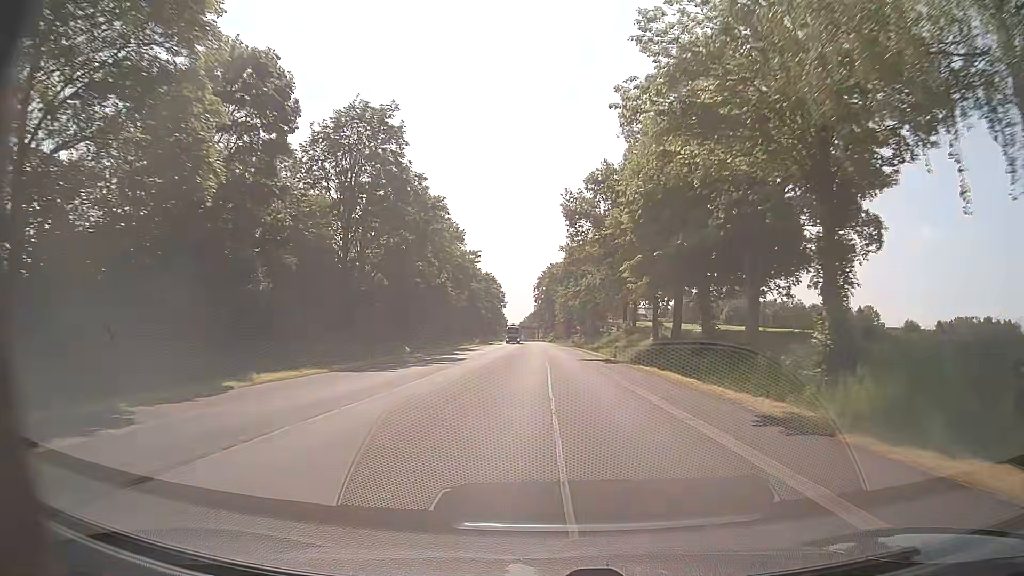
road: primary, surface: asphalt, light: Day
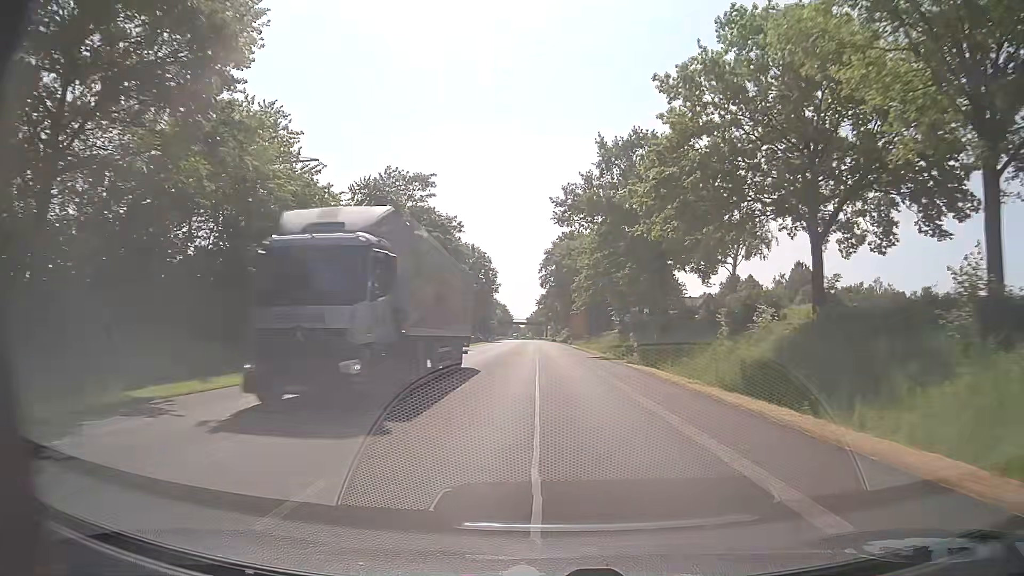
(-0.3, +56.6) m; 0°
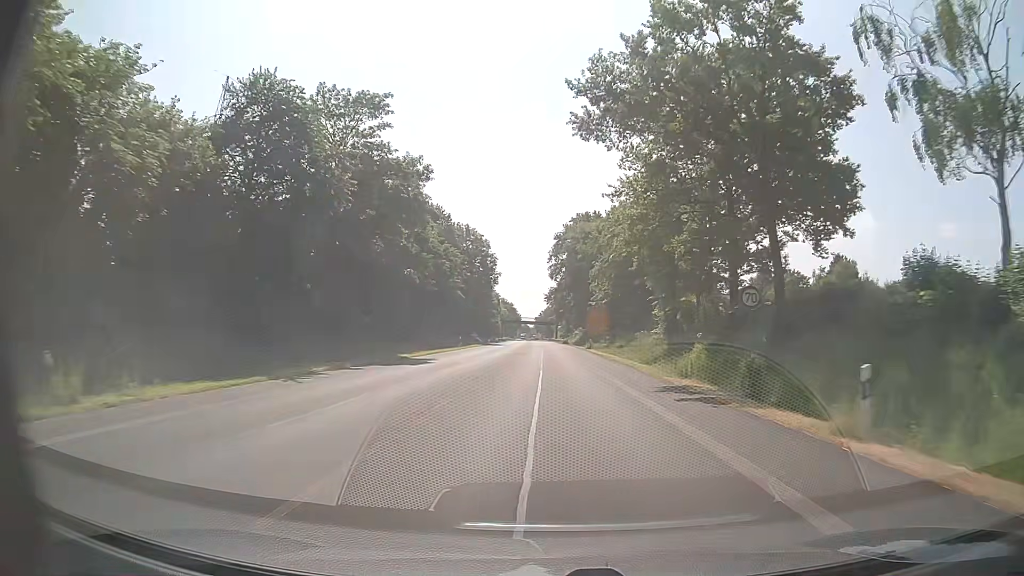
(-0.3, +22.6) m; -1°
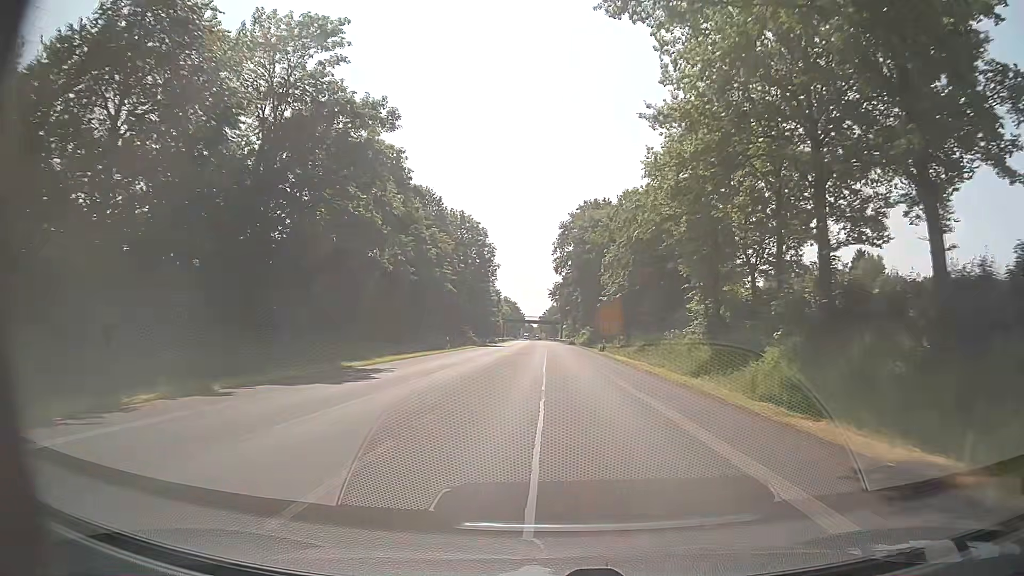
(-0.1, +11.3) m; -1°
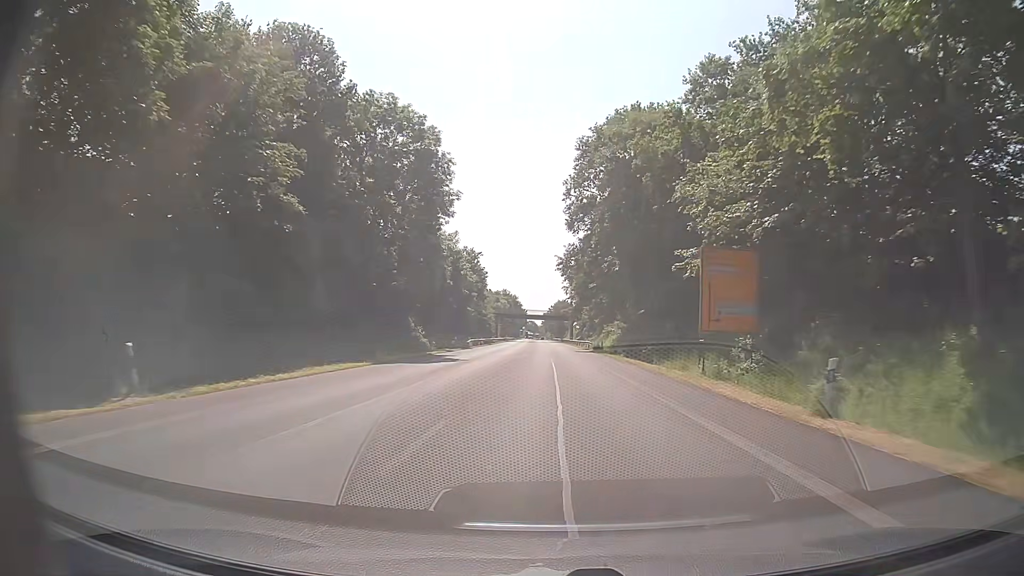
(-0.4, +45.2) m; -1°
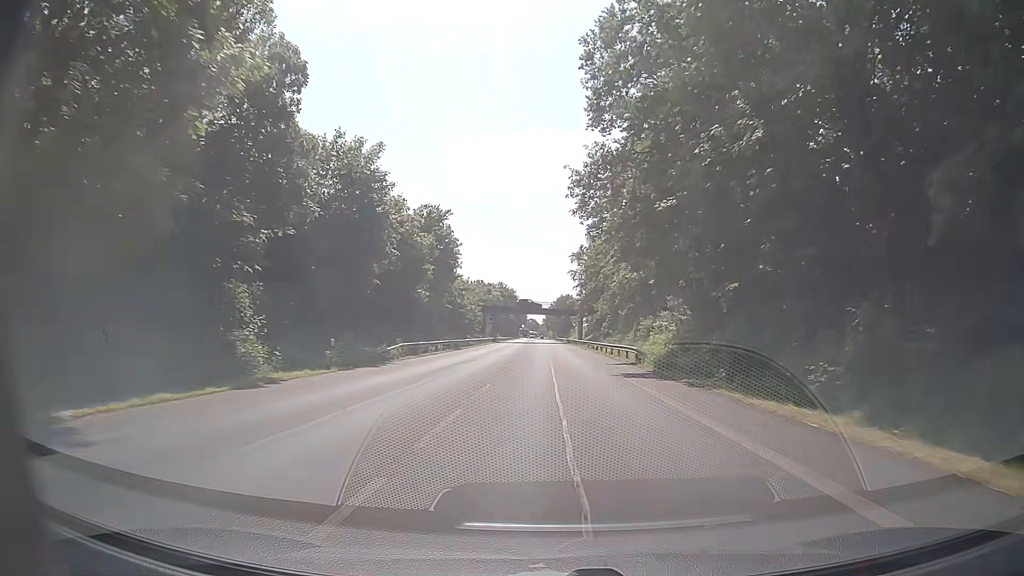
(-0.1, +33.9) m; 0°
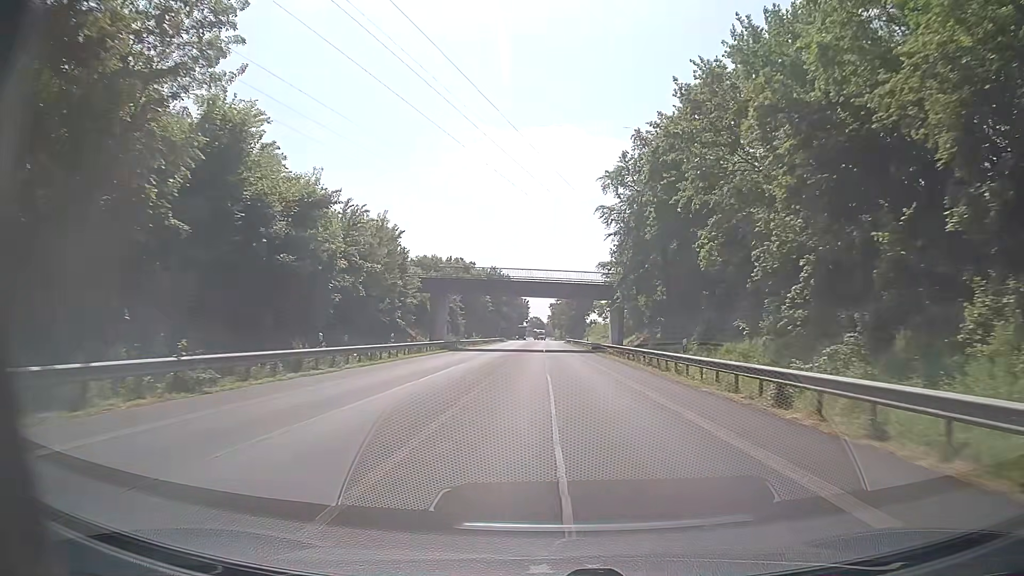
(-0.2, +56.7) m; 0°
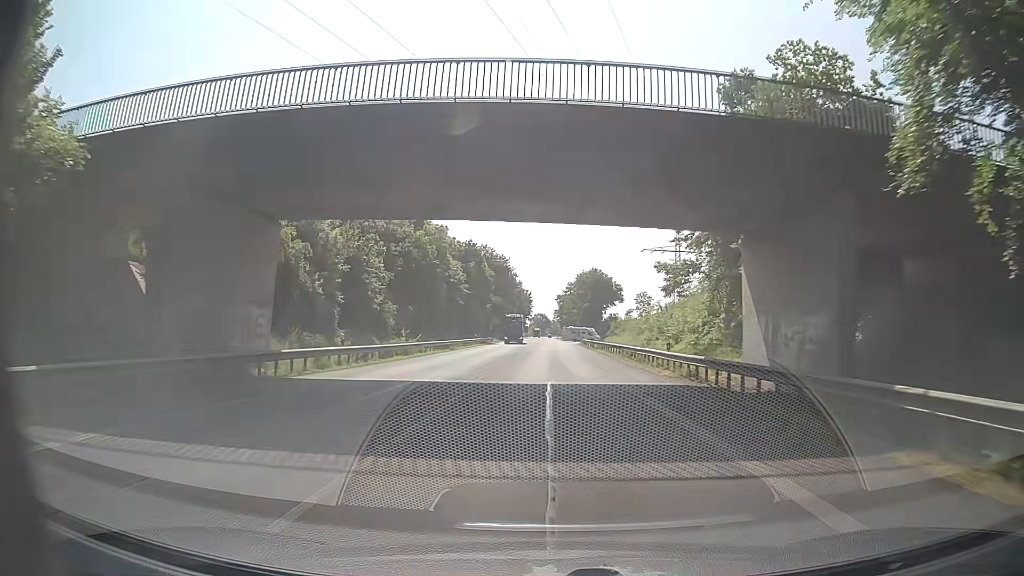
(-0.6, +45.2) m; -1°
(0, +10) (0, +20) (0, +30) (0, +40) (0, +50) (0, +60) (0, +70) (0, +80) (0, +90) (+1, +100) m
